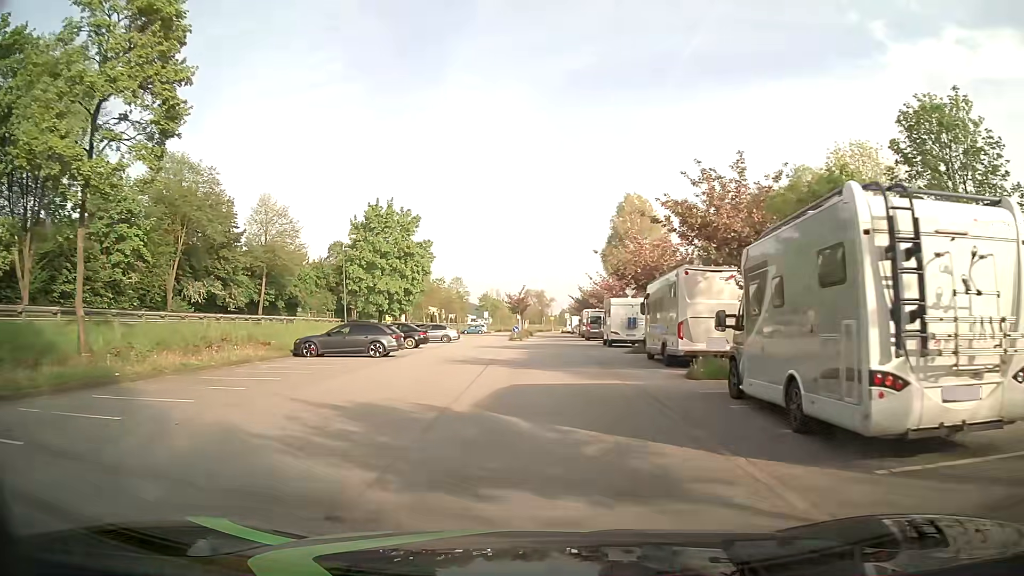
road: residential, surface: asphalt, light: Day
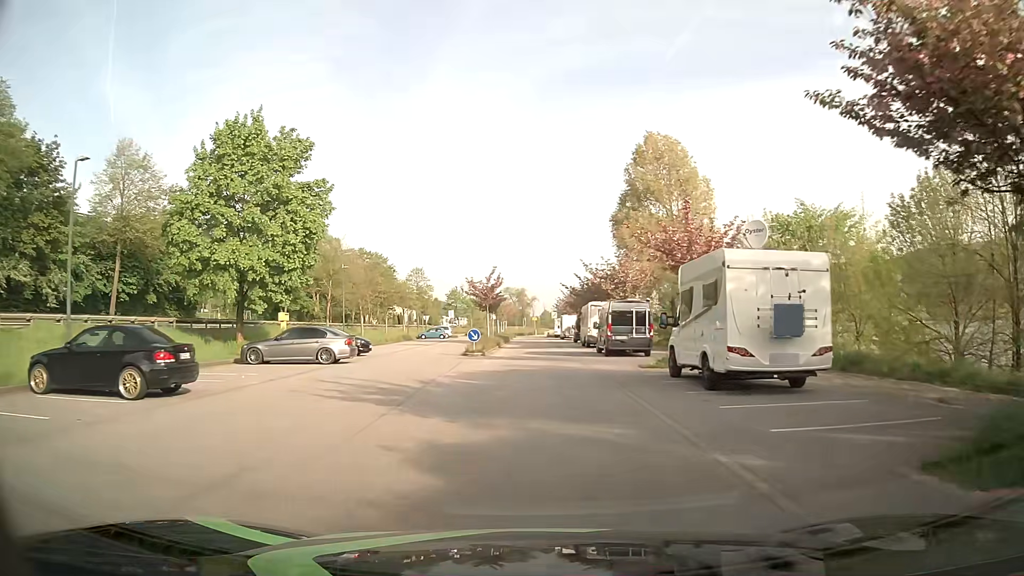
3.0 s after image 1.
(+0.5, +25.5) m; +2°
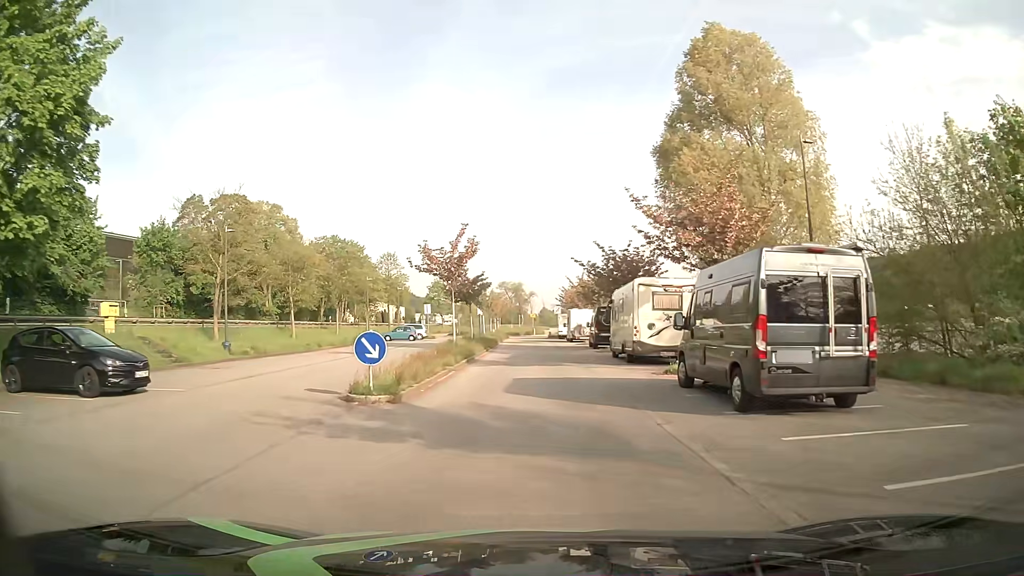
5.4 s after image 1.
(+0.1, +19.9) m; 0°
(0, +10) (0, +20) (0, +30) (0, +40) (0, +50) (0, +60) (-1, +70) (0, +80) (+3, +89) (+3, +99) m
